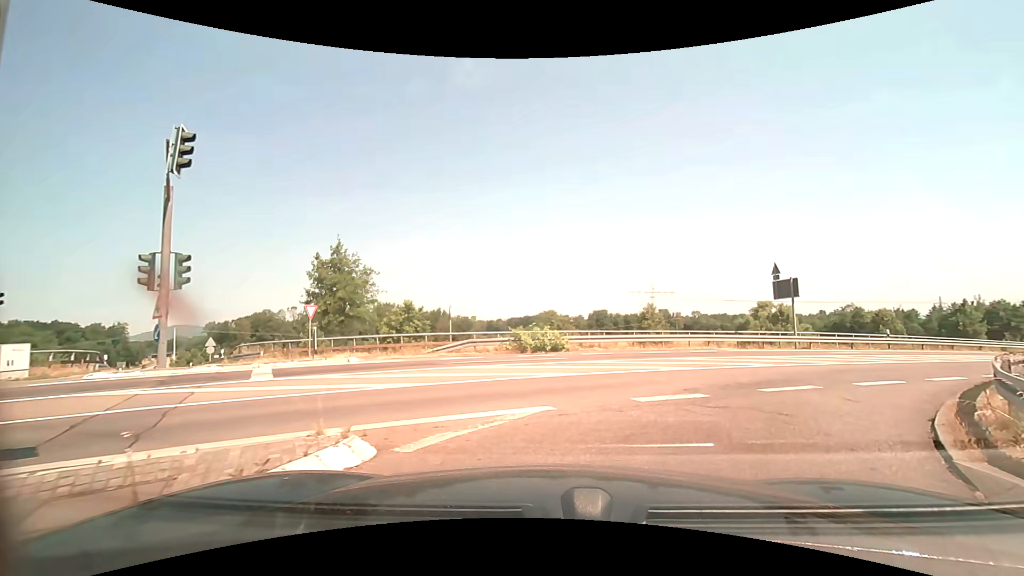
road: trunk_link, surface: asphalt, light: Day
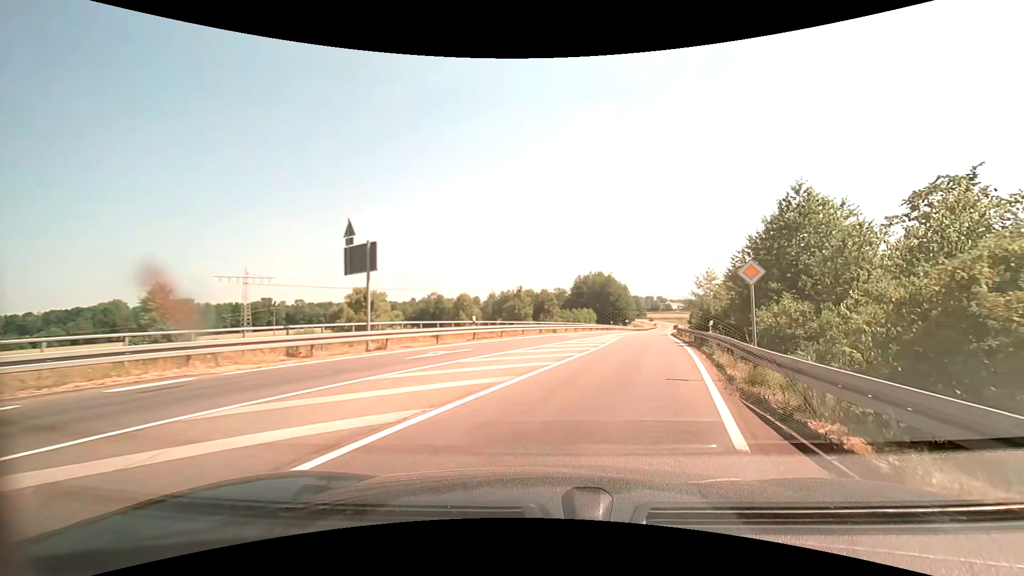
(+5.8, +13.3) m; +41°
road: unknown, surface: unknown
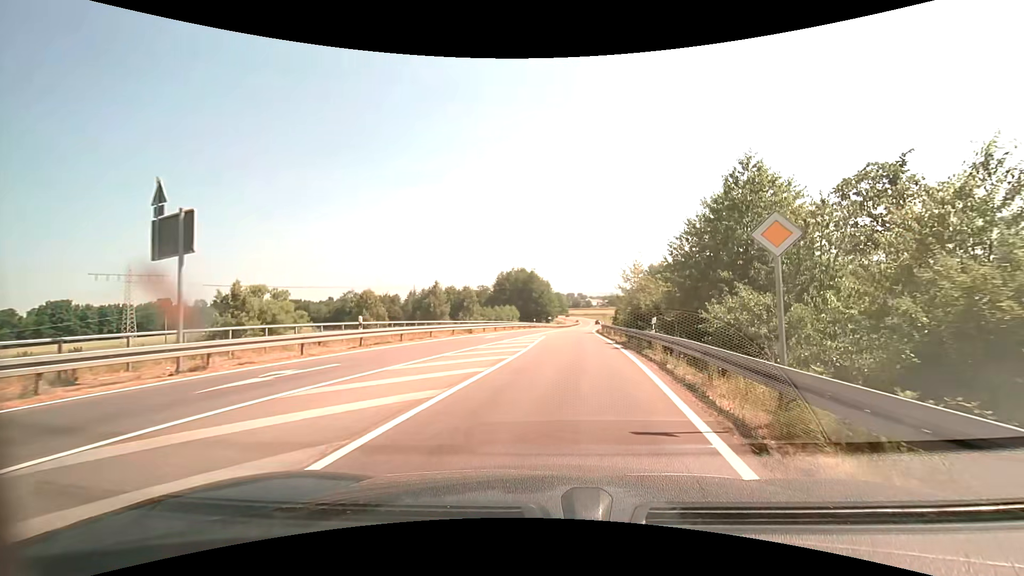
(+0.6, +5.5) m; +10°
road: secondary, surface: asphalt
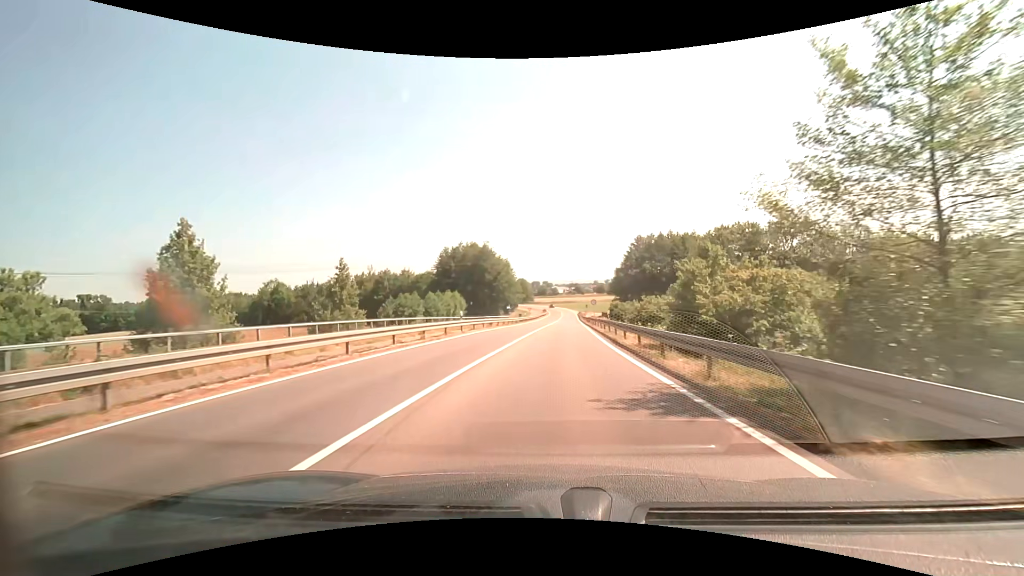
(+1.6, +37.5) m; +4°
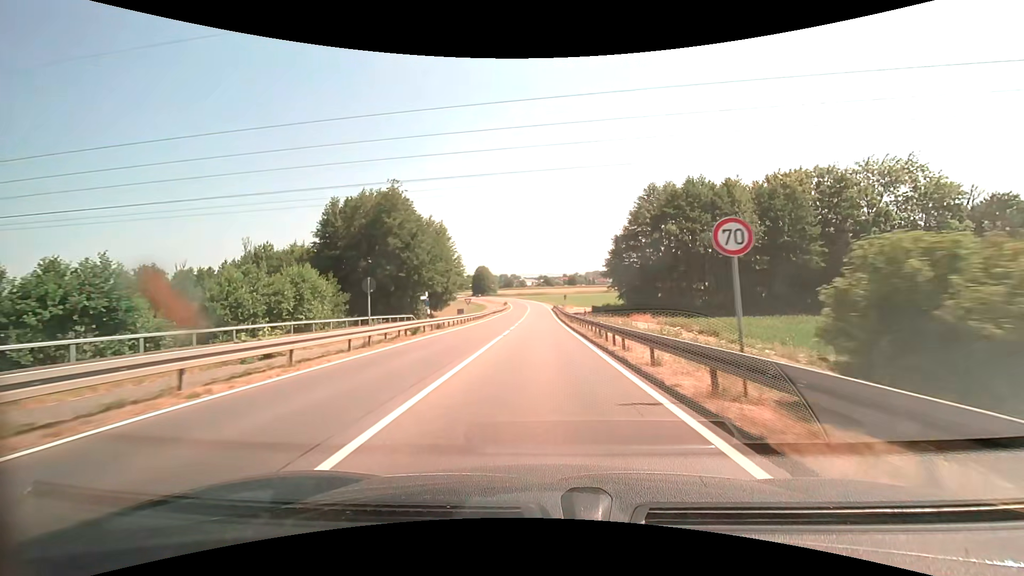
(+2.0, +46.6) m; +4°
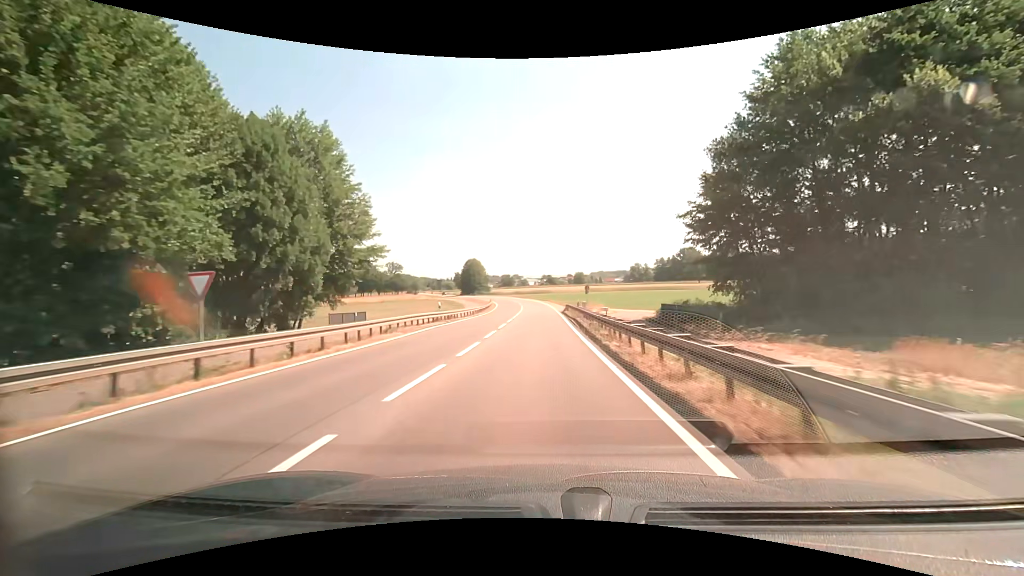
(0.0, +43.0) m; 0°
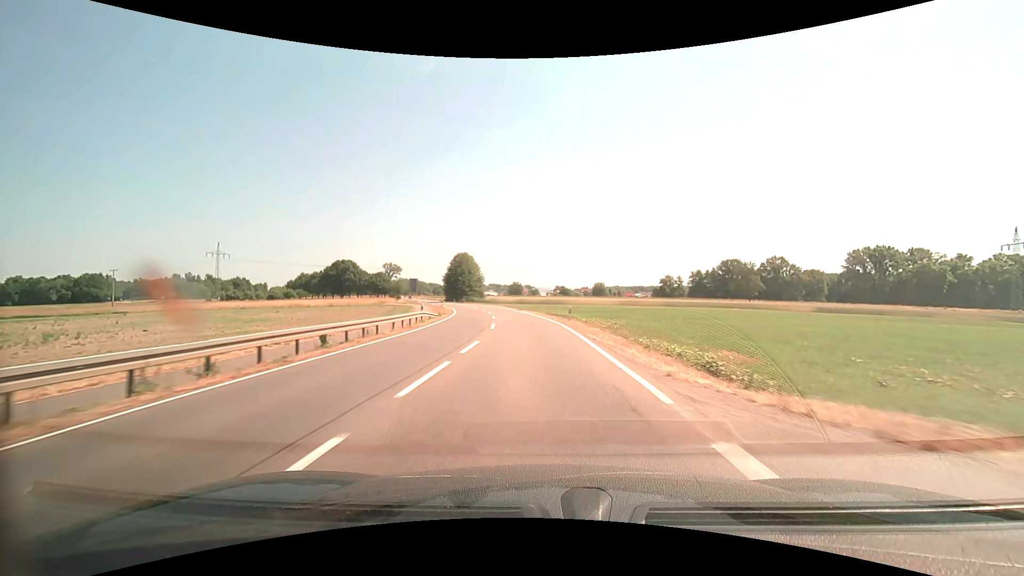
(-0.6, +54.0) m; -1°
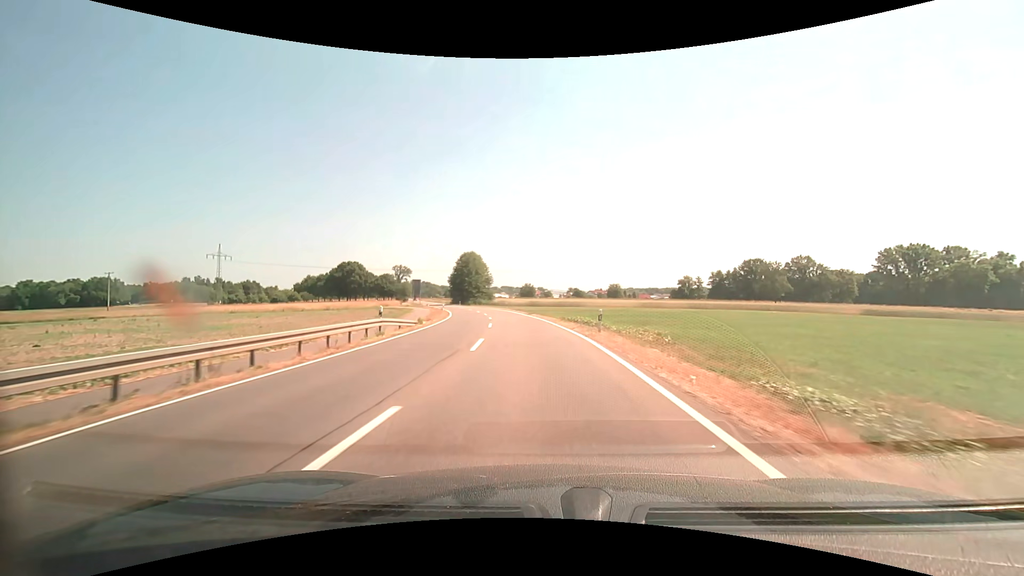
(-0.1, +10.6) m; -1°
(0, +10) (-1, +20) (-2, +30) (-3, +40) (-4, +50) (-6, +60) (-8, +69) (-11, +79) (-13, +89) (-16, +98) m
